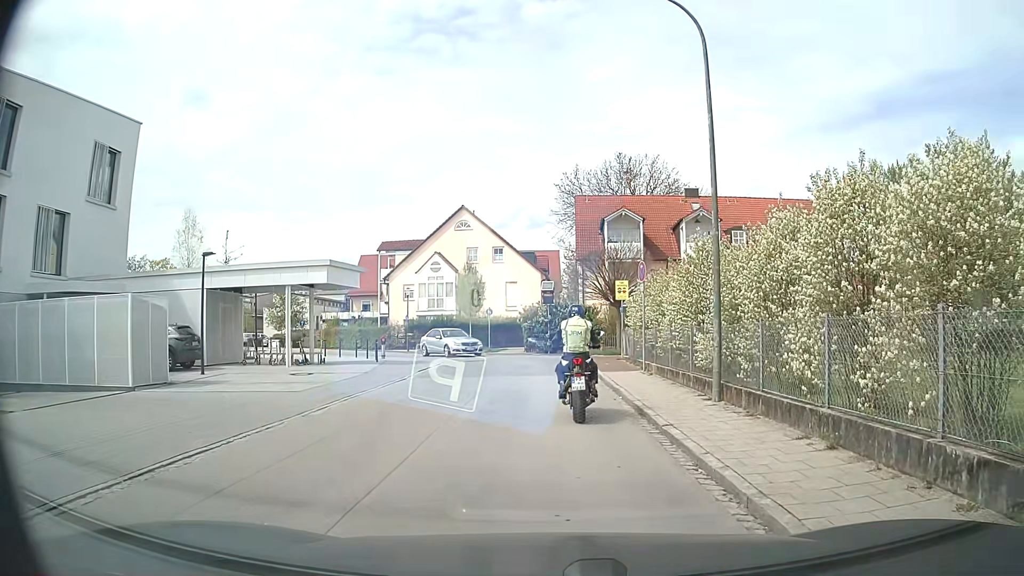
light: Day
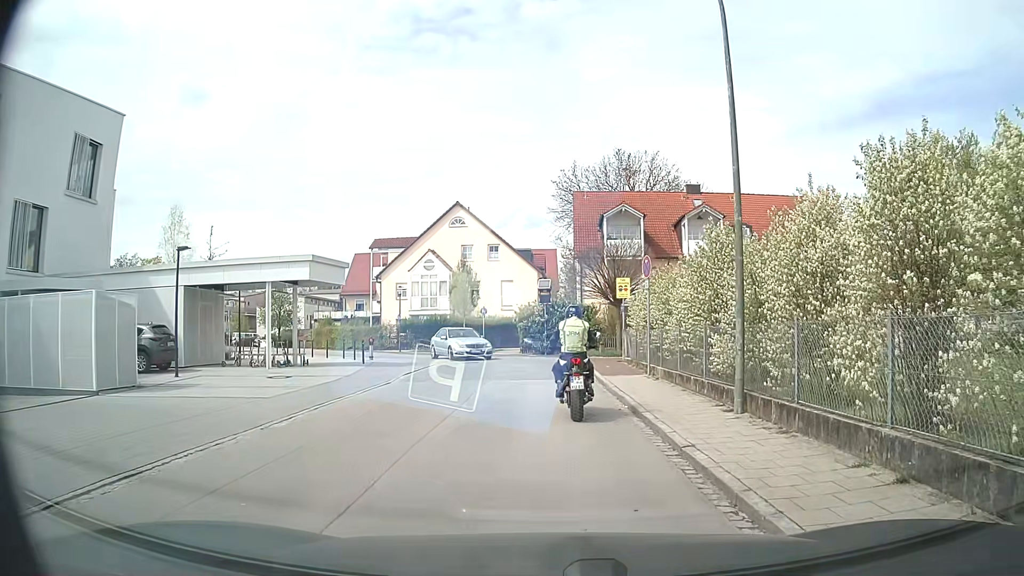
(0.0, +1.6) m; 0°
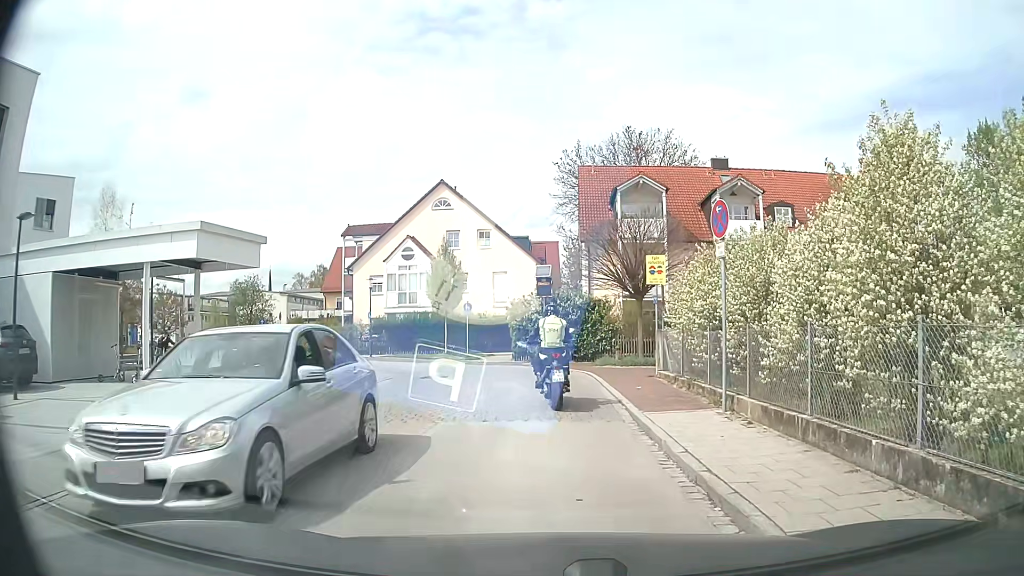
(0.0, +8.0) m; 0°
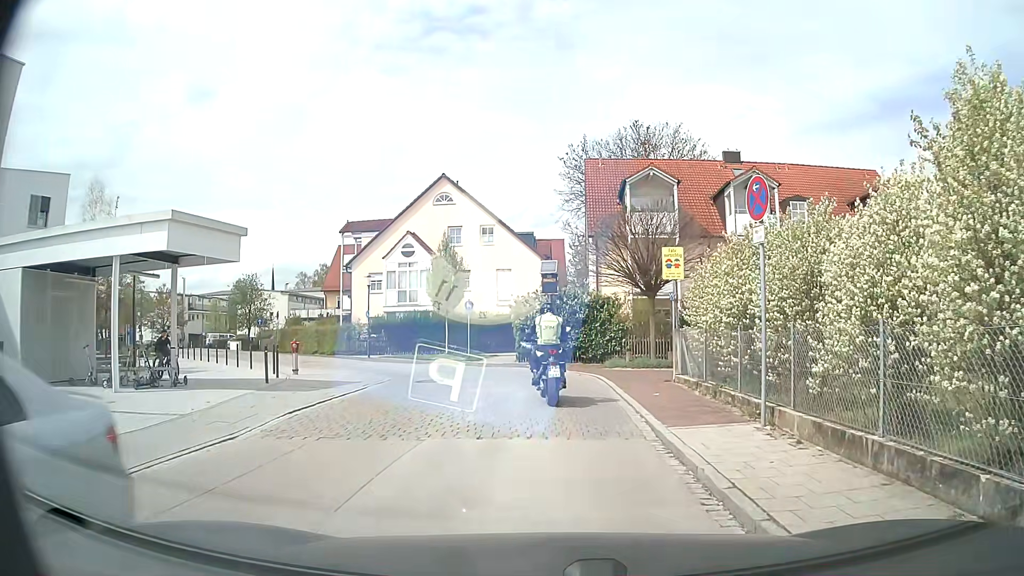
(0.0, +1.6) m; -1°
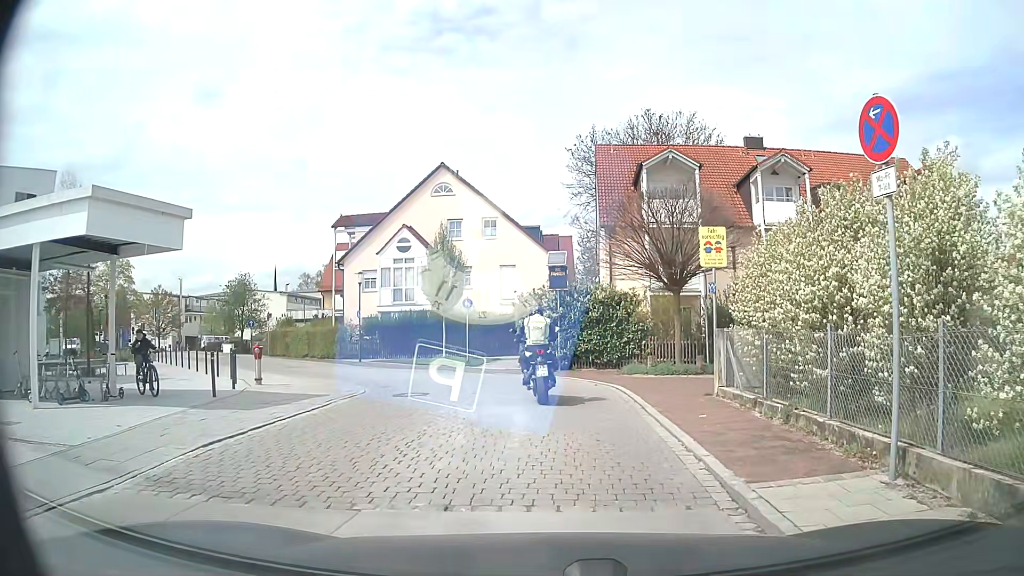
(0.0, +3.3) m; 0°
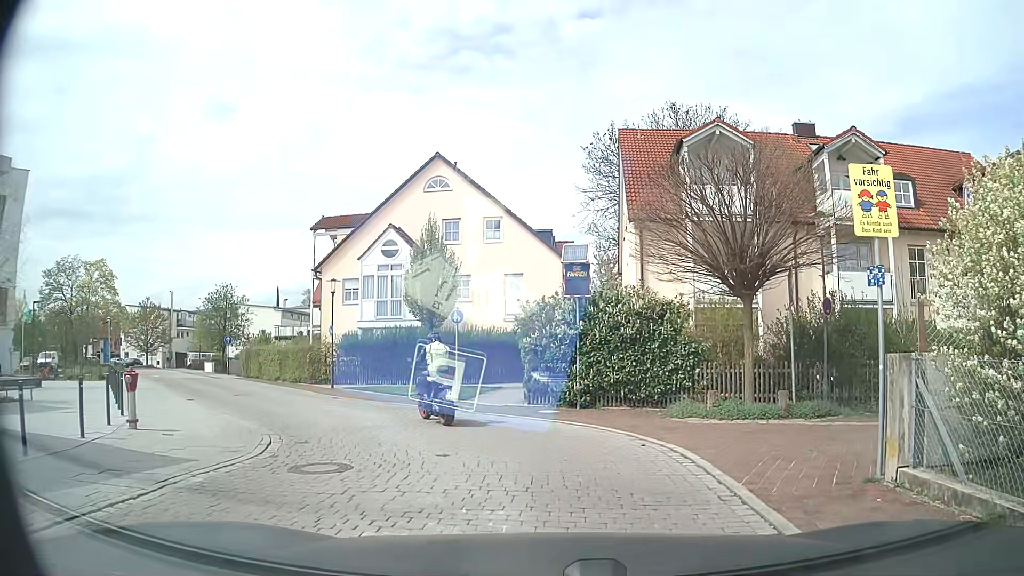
(-0.1, +6.3) m; -2°
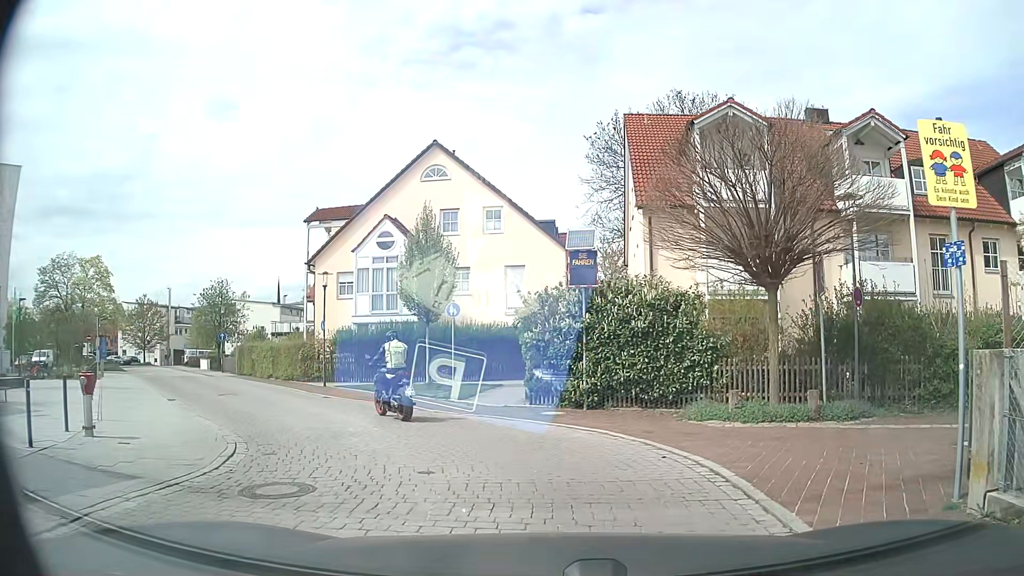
(0.0, +1.4) m; +1°
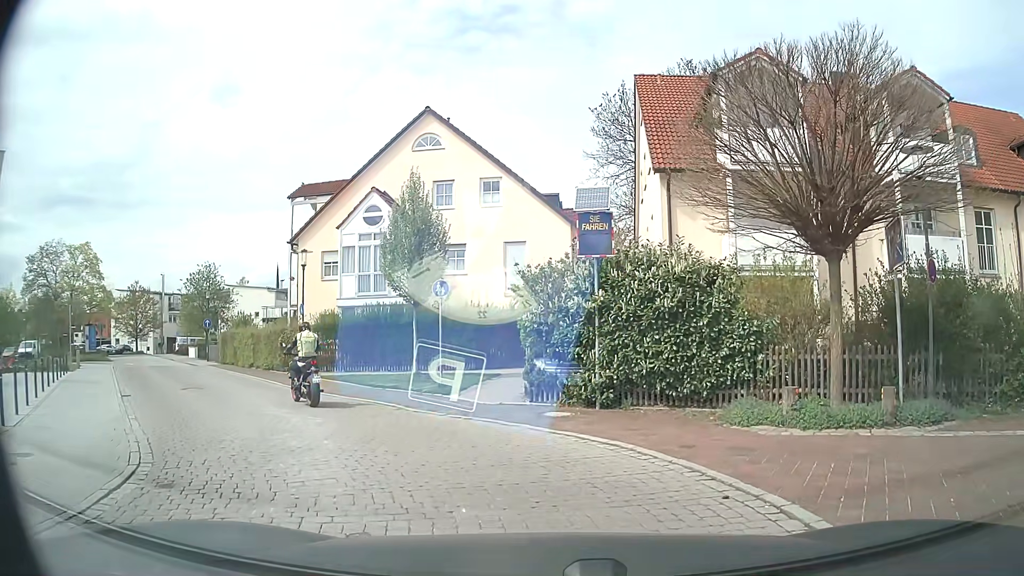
(-0.1, +2.8) m; -1°
